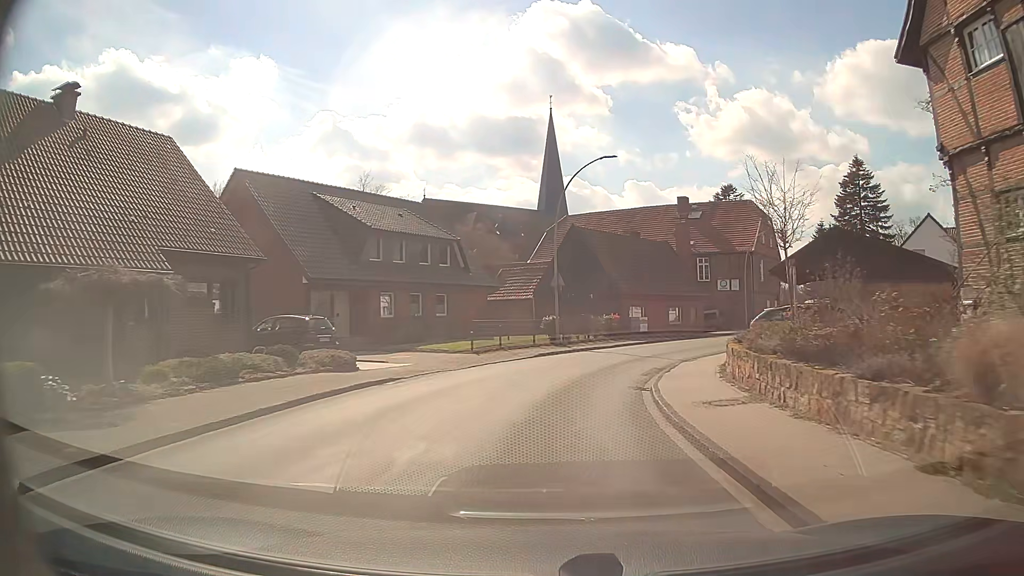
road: secondary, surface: asphalt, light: Day
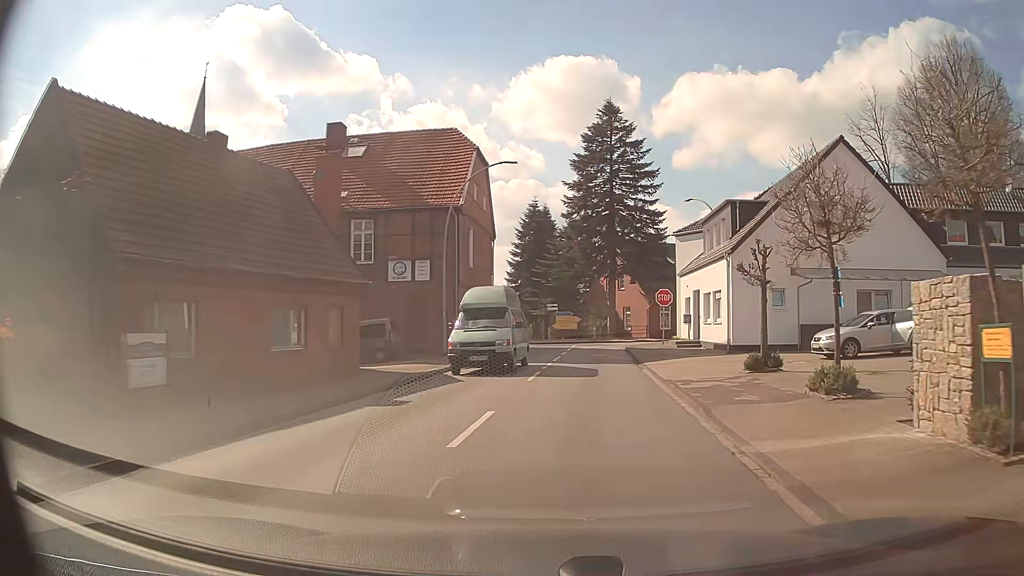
(+5.9, +28.6) m; +29°
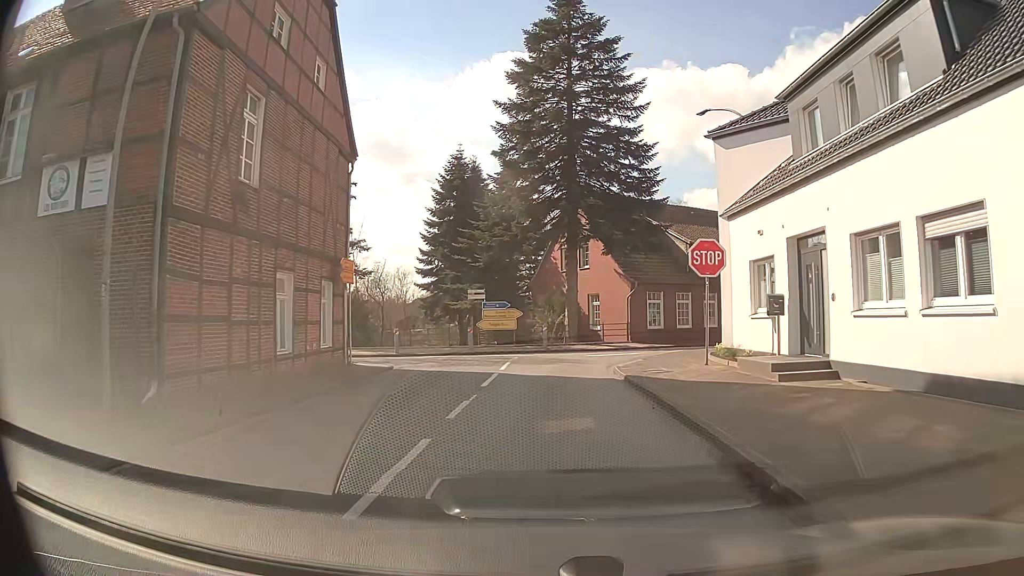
(+1.3, +20.8) m; +4°
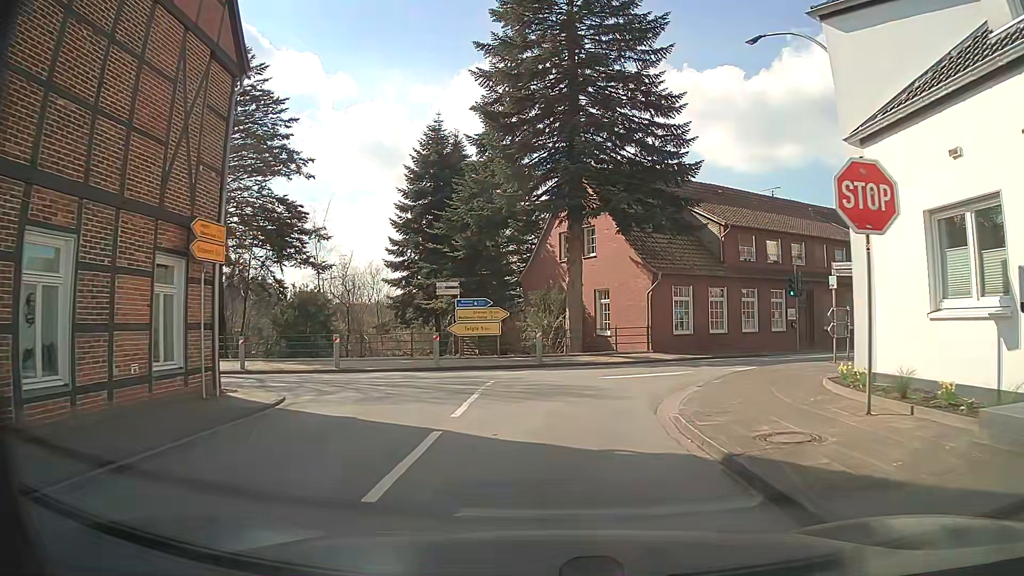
(+0.1, +8.5) m; +1°
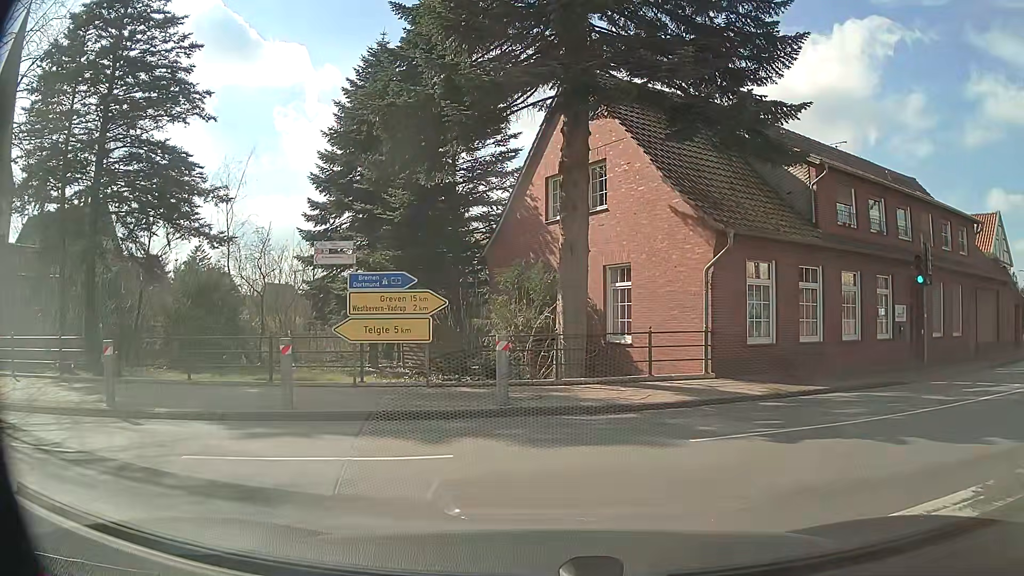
(0.0, +11.8) m; 0°
